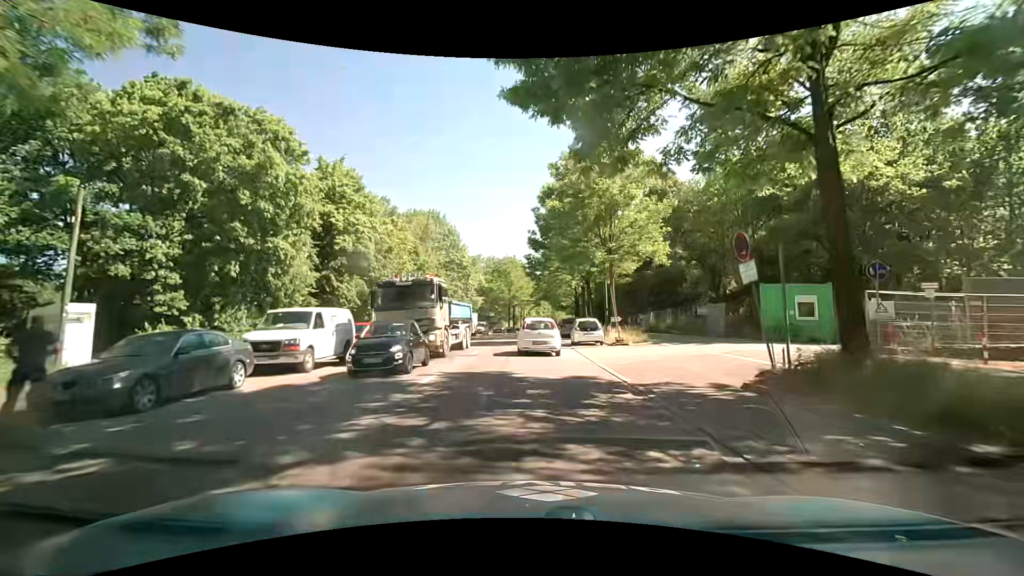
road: secondary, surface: asphalt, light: Day
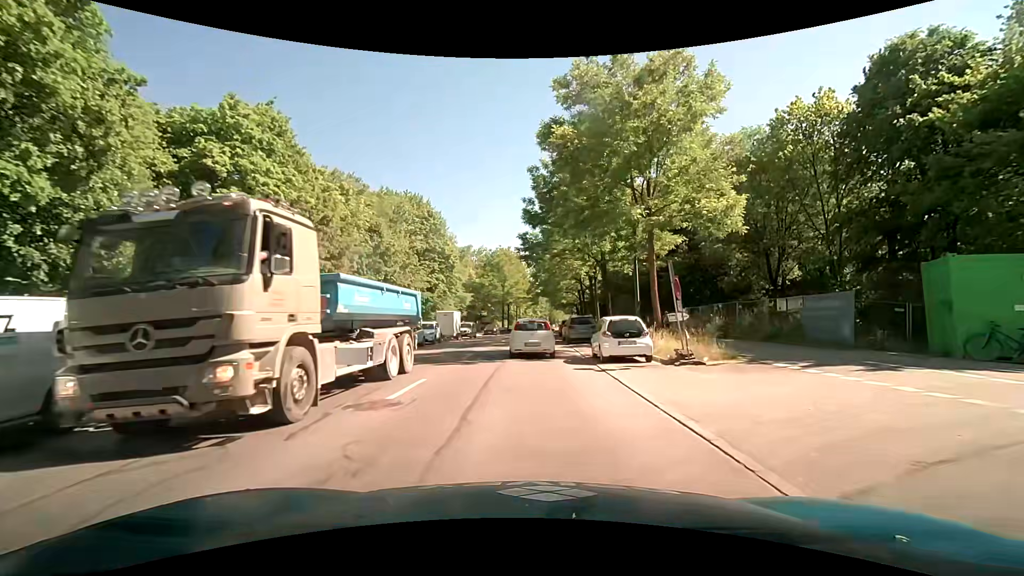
(+0.1, +11.6) m; 0°
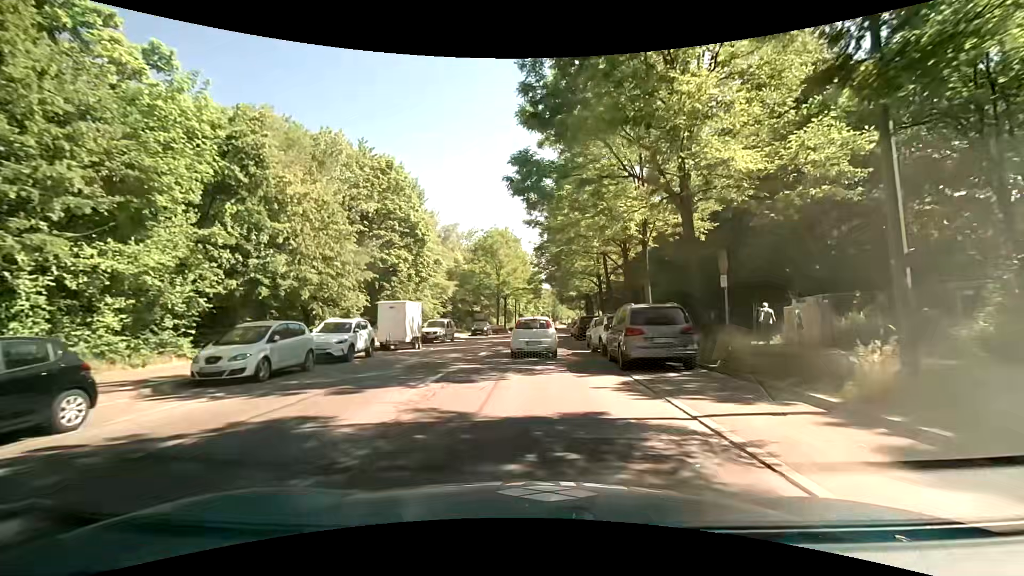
(+0.2, +17.2) m; +1°
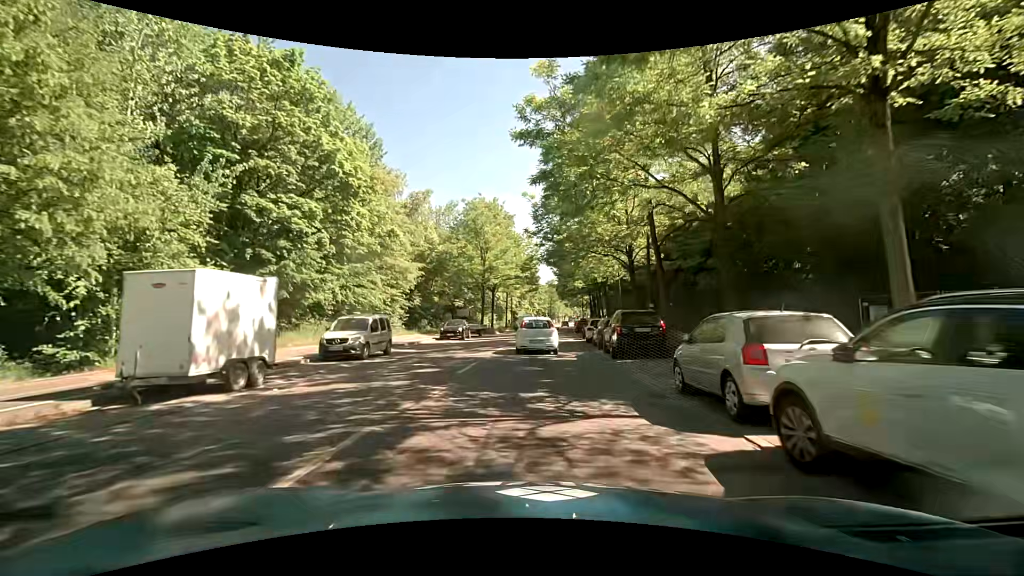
(0.0, +16.4) m; +1°
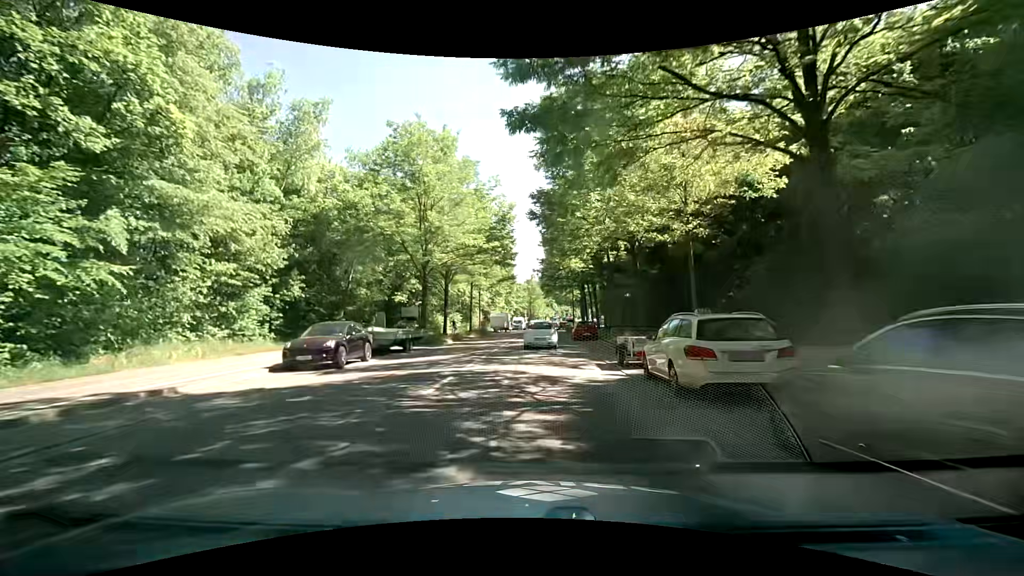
(+0.3, +22.2) m; +2°
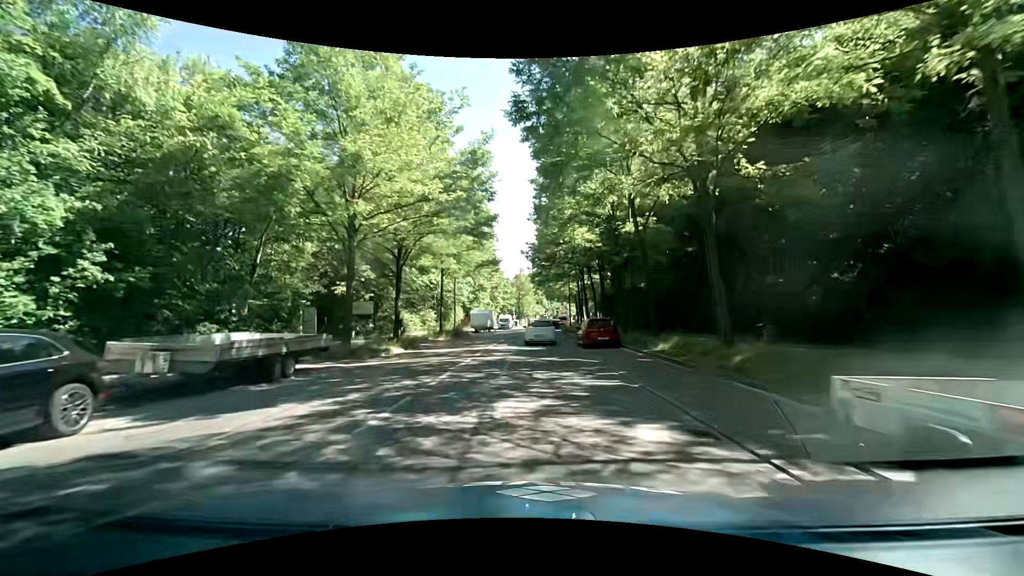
(+0.2, +12.6) m; +1°
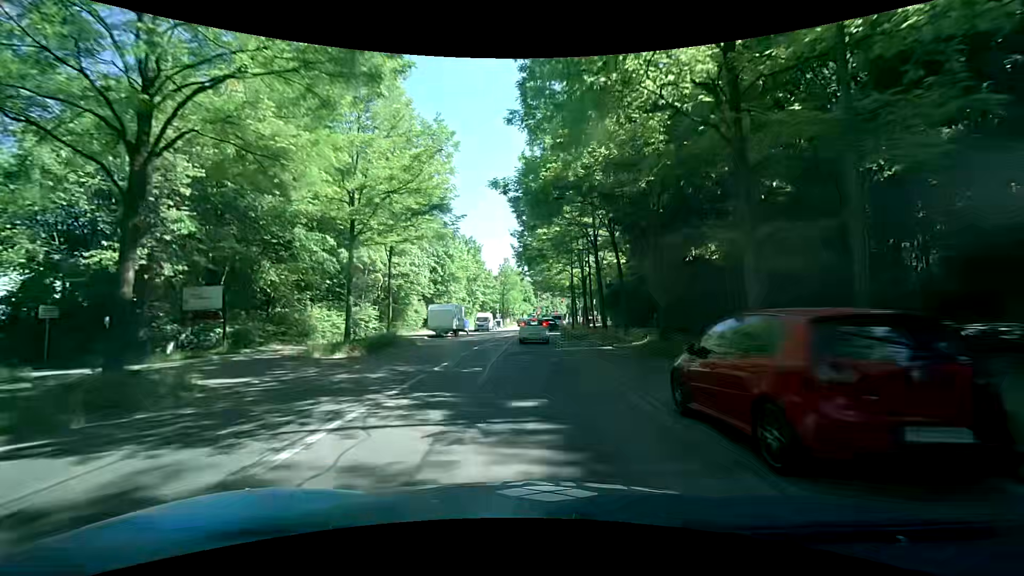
(+0.3, +19.6) m; +2°
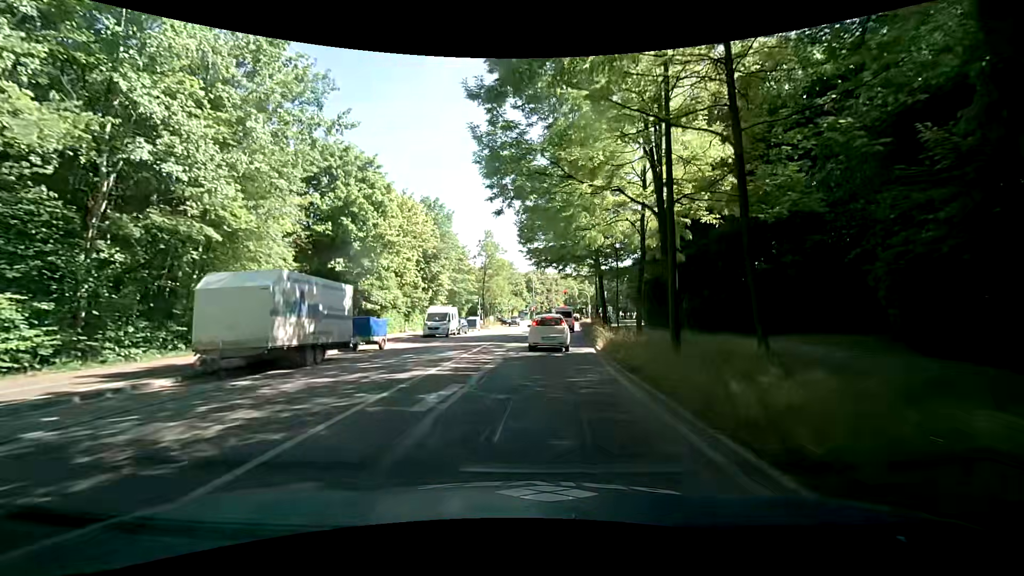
(+0.1, +29.8) m; +1°
